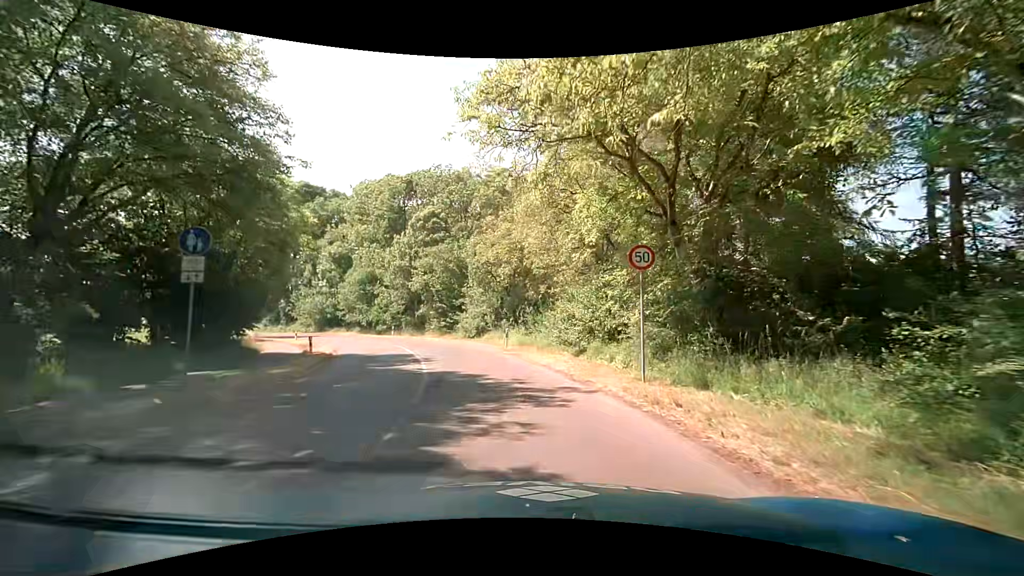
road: unclassified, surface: asphalt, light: Day
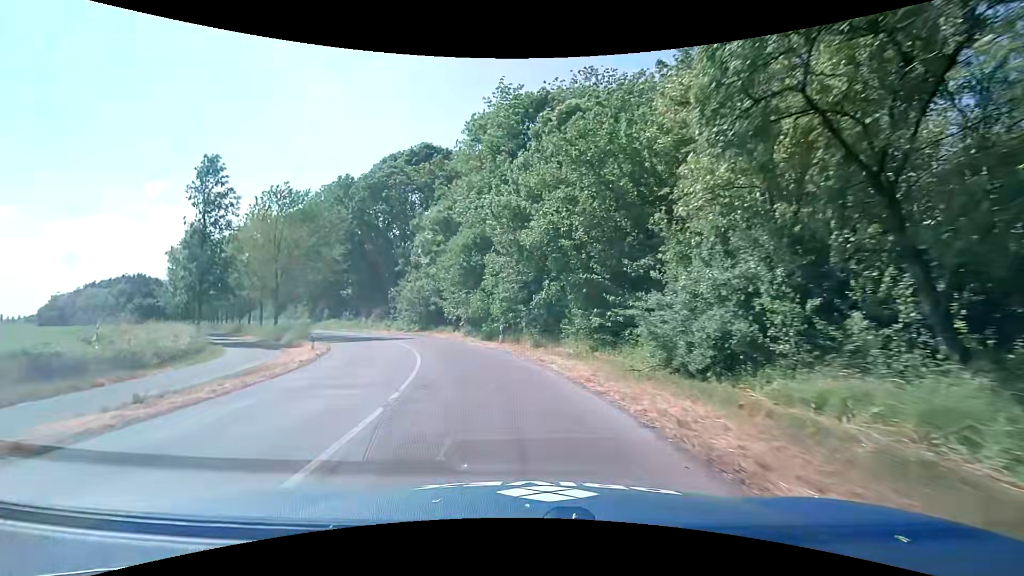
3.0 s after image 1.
(-3.7, +25.6) m; -19°
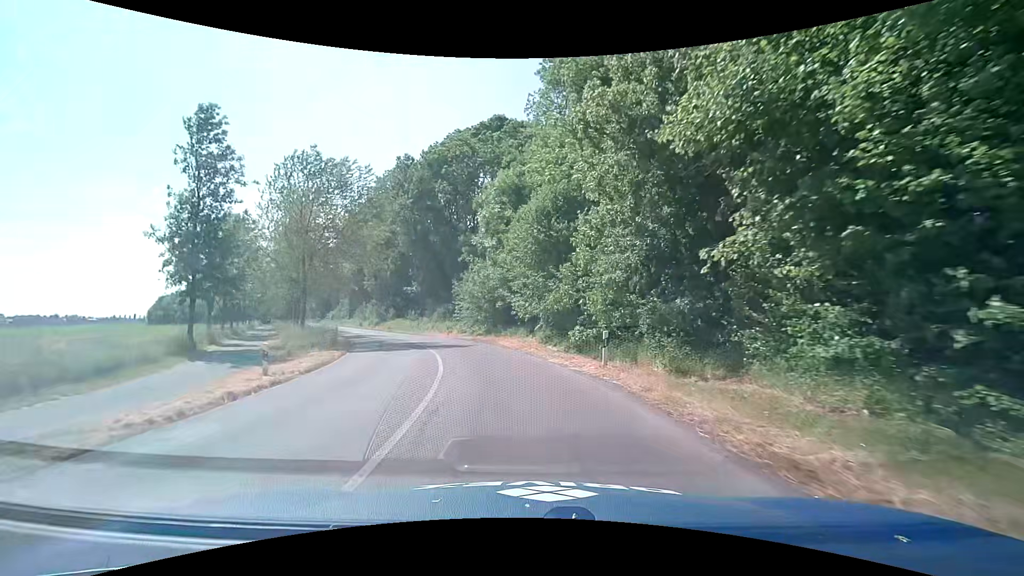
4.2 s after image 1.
(-1.0, +11.3) m; -9°
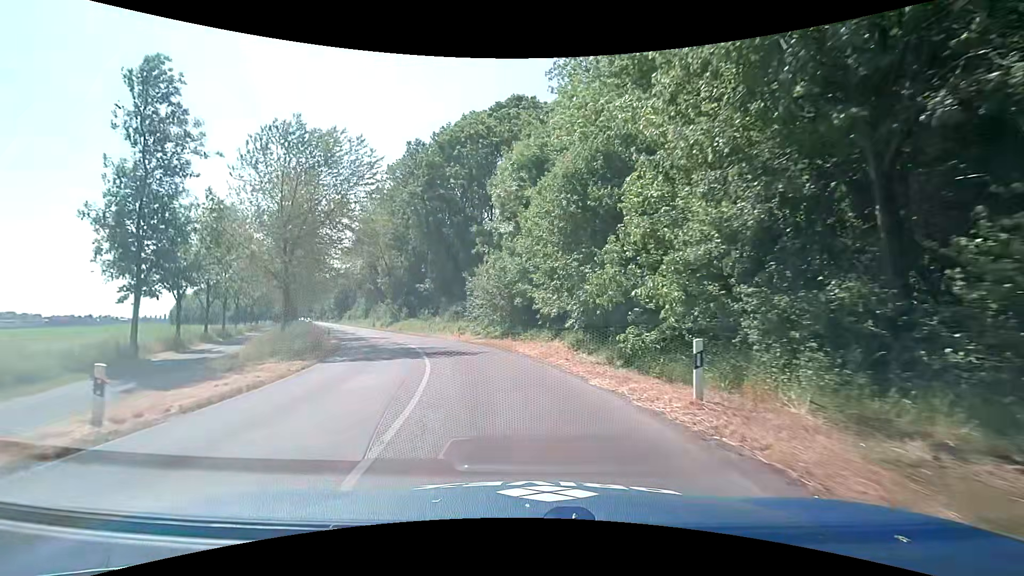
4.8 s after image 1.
(-0.1, +5.8) m; -3°
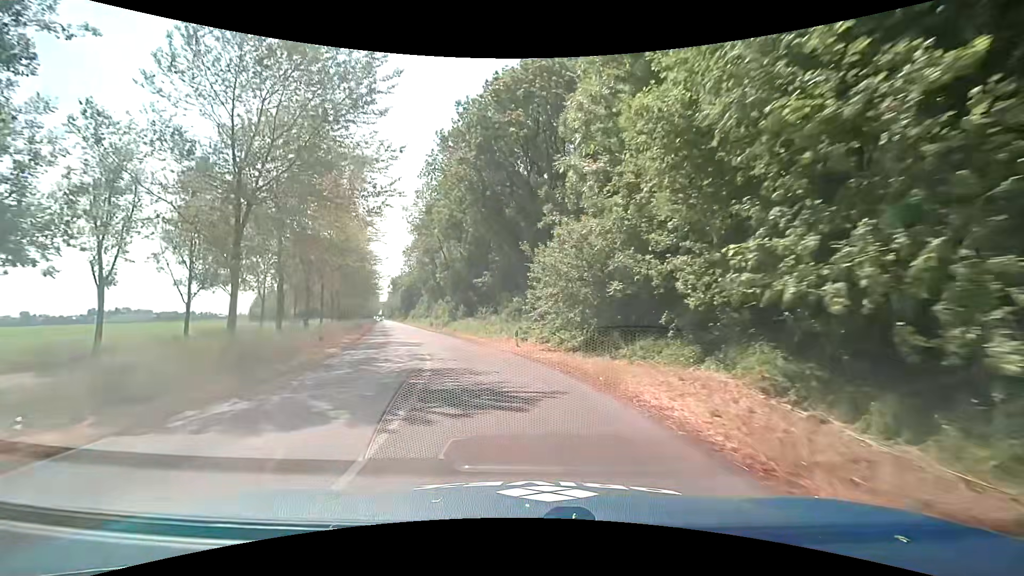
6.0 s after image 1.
(-0.7, +11.9) m; -8°
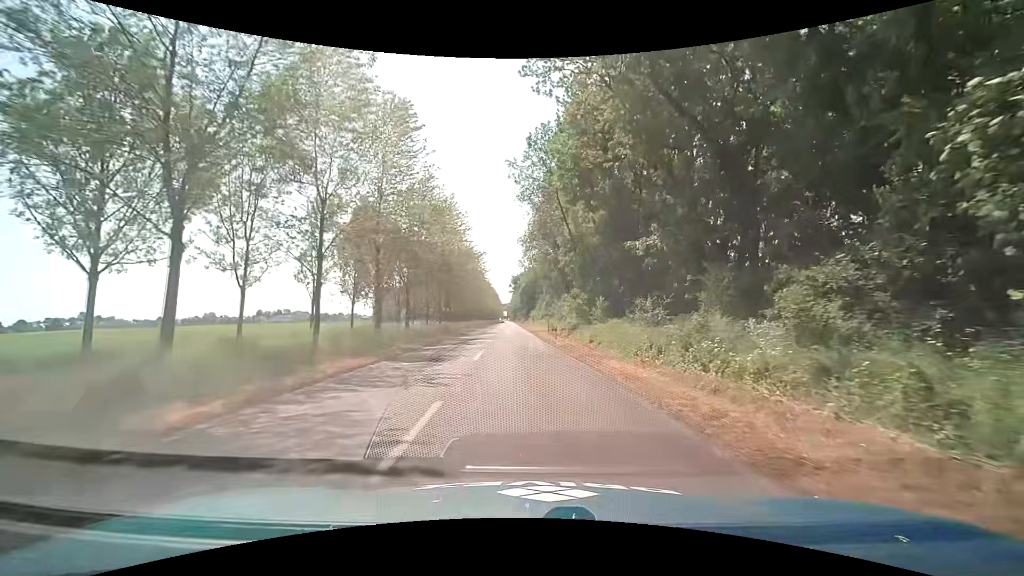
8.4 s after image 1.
(-3.8, +24.5) m; -15°
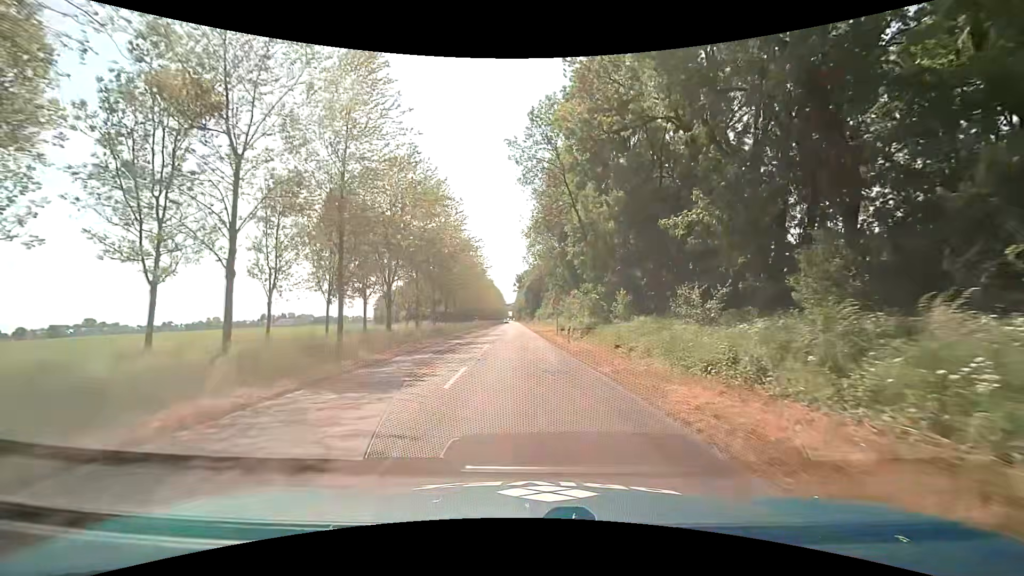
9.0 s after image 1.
(0.0, +6.5) m; -1°
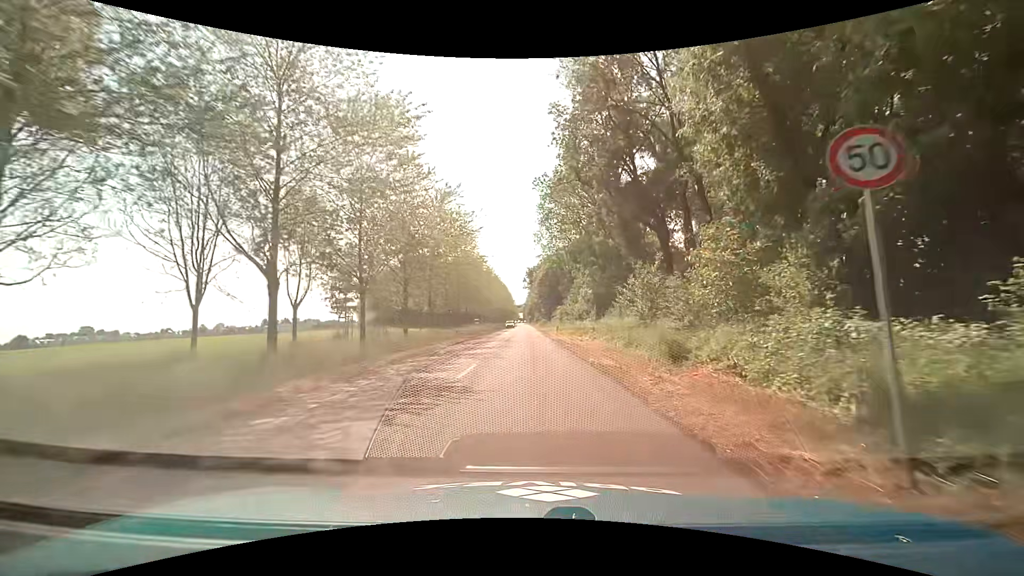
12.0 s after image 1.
(-0.7, +34.1) m; -1°
(0, +10) (0, +20) (0, +30) (0, +40) (0, +50) (0, +60) (0, +70) (0, +80) (0, +90) (0, +100) m
